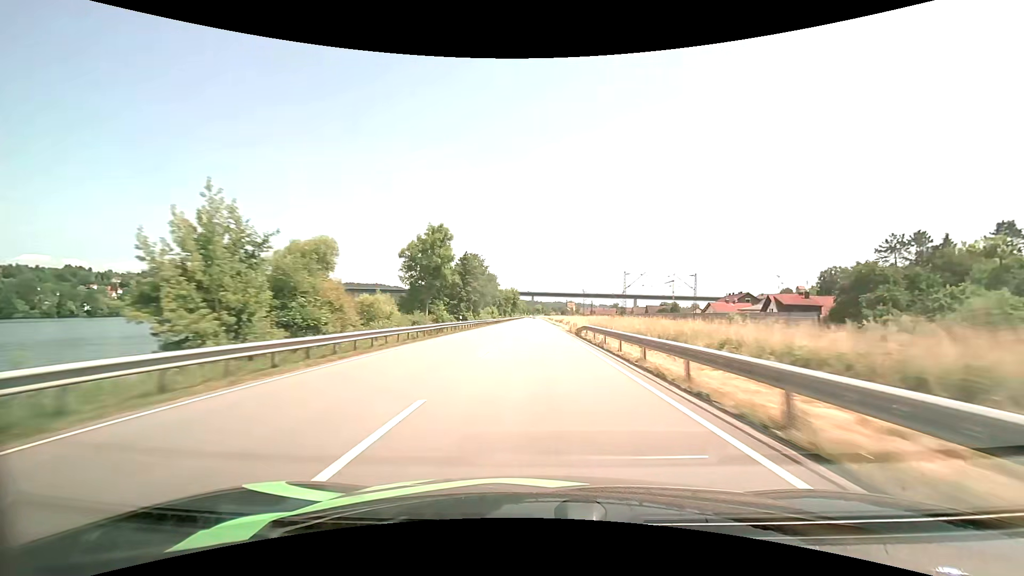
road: primary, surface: asphalt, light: Day
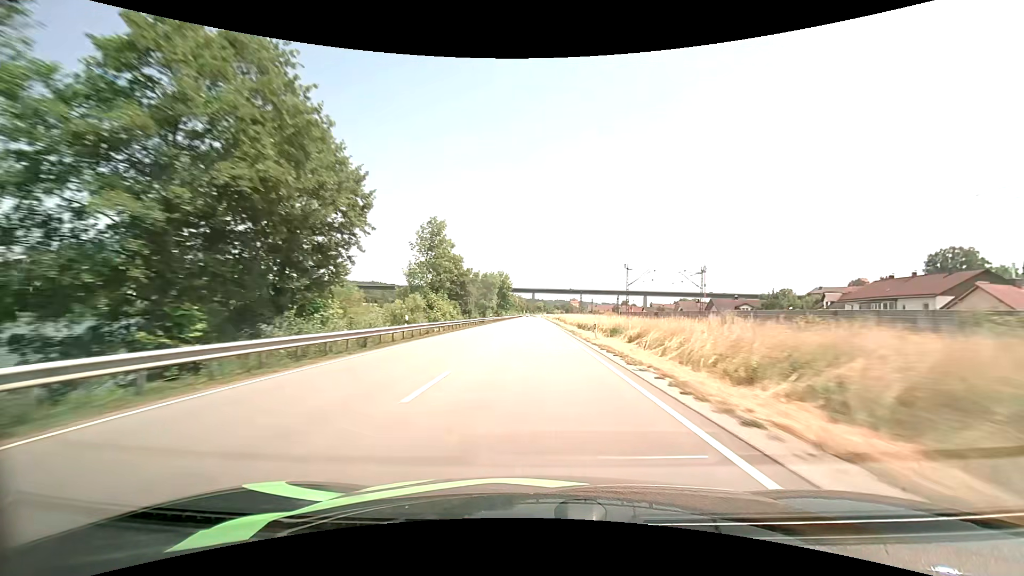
(0.0, +68.5) m; 0°
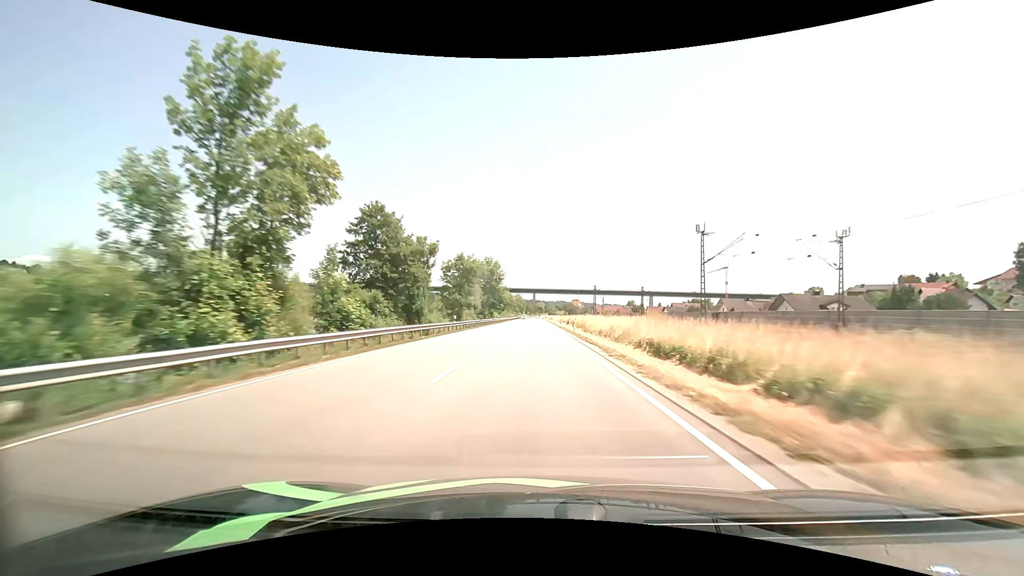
(+0.1, +33.9) m; 0°
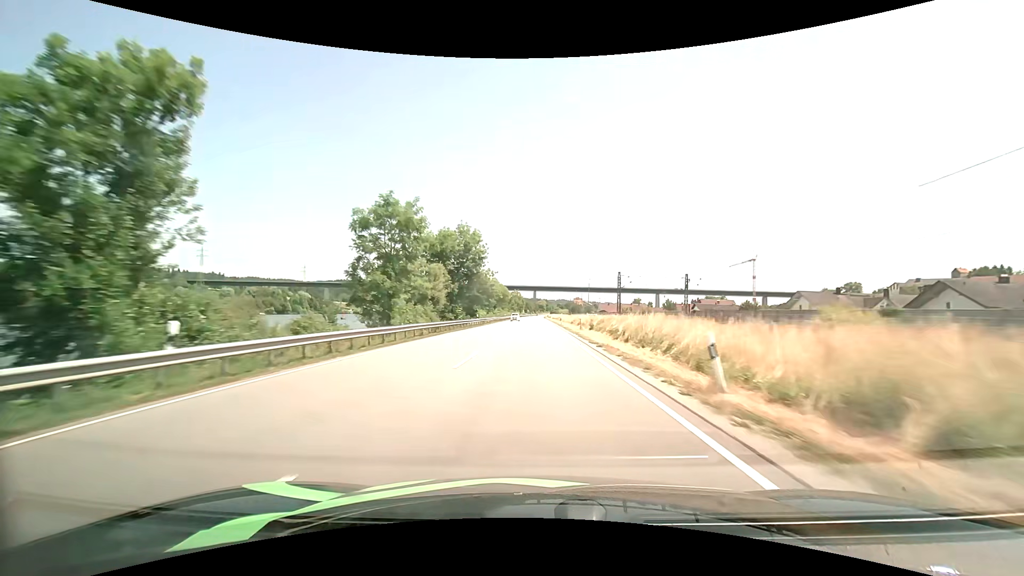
(0.0, +33.6) m; 0°
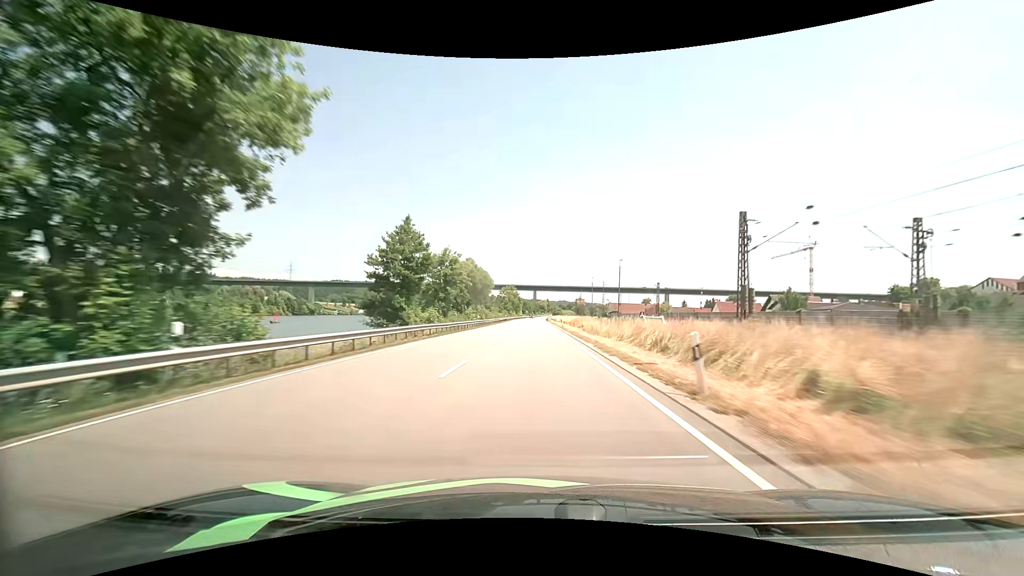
(-0.1, +49.8) m; 0°
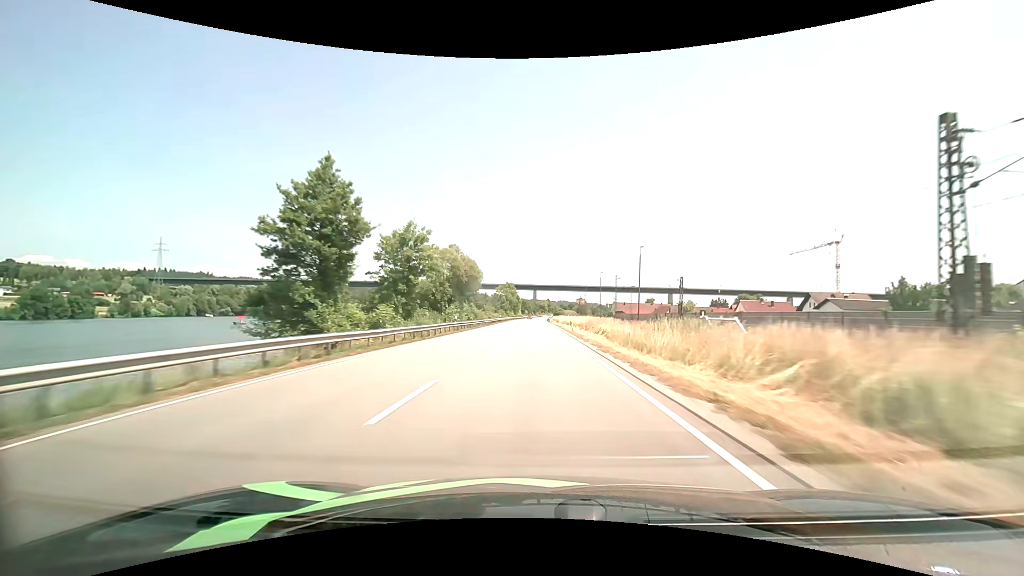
(0.0, +16.5) m; 0°
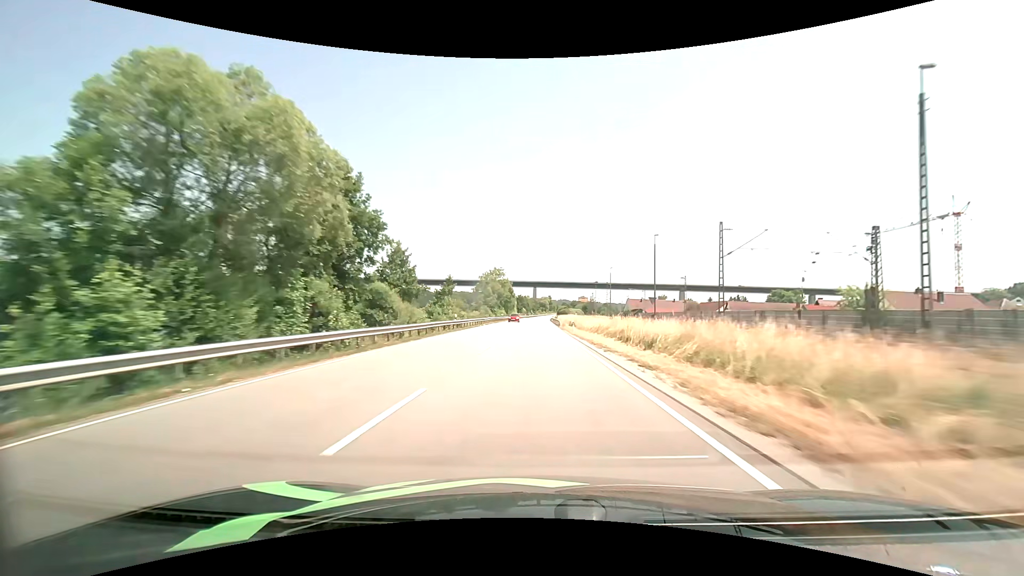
(0.0, +49.5) m; 0°
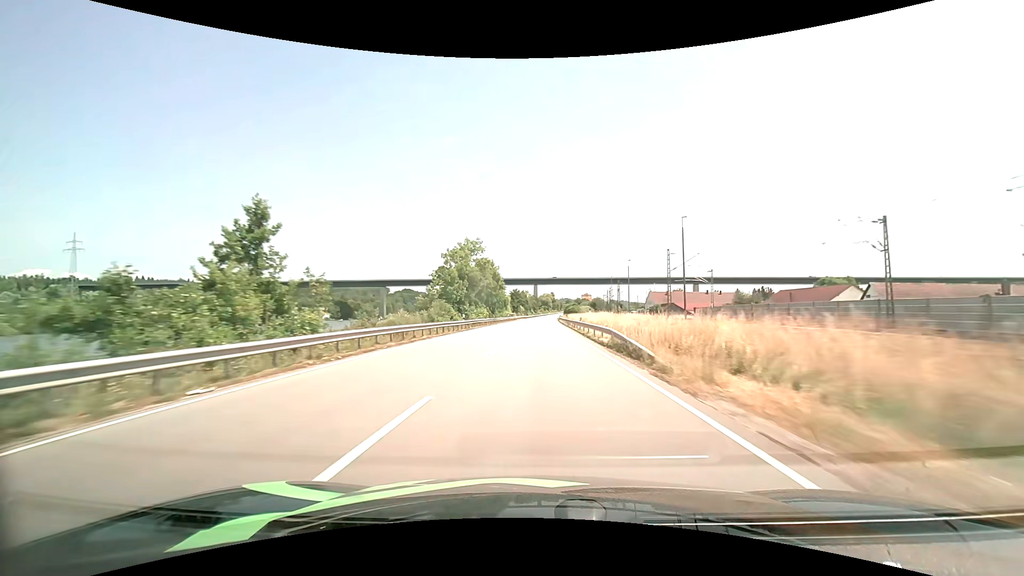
(-0.1, +49.1) m; 0°
(0, +10) (0, +20) (0, +30) (0, +40) (0, +50) (0, +60) (0, +70) (+1, +80) (+1, +90) (+1, +100) m
